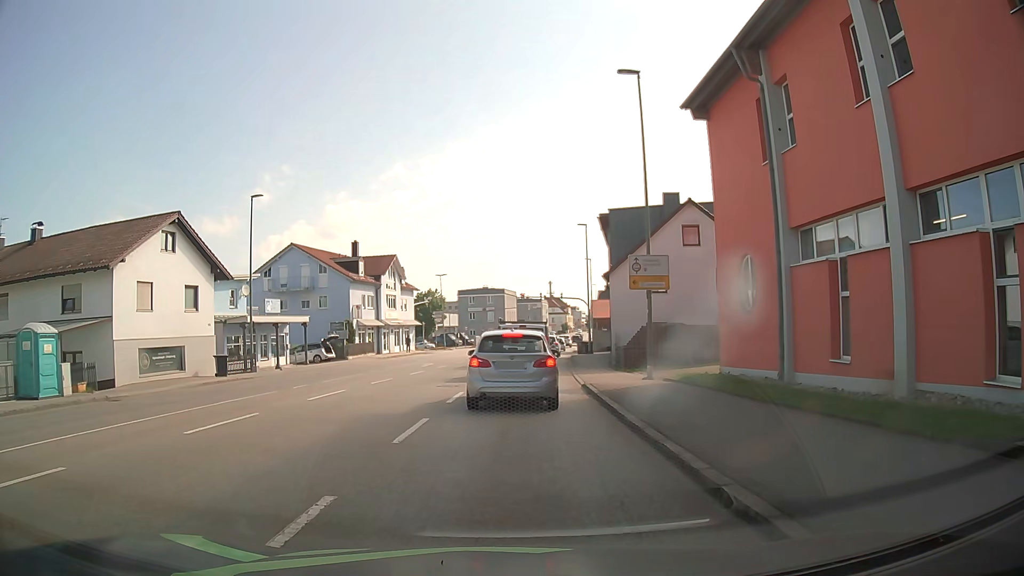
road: tertiary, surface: asphalt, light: Day
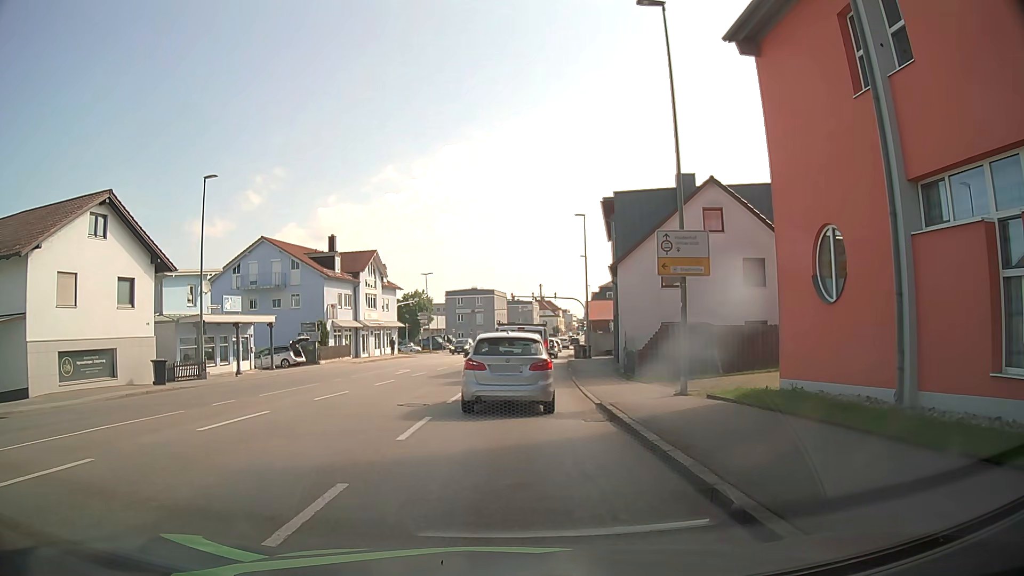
(0.0, +5.4) m; +1°
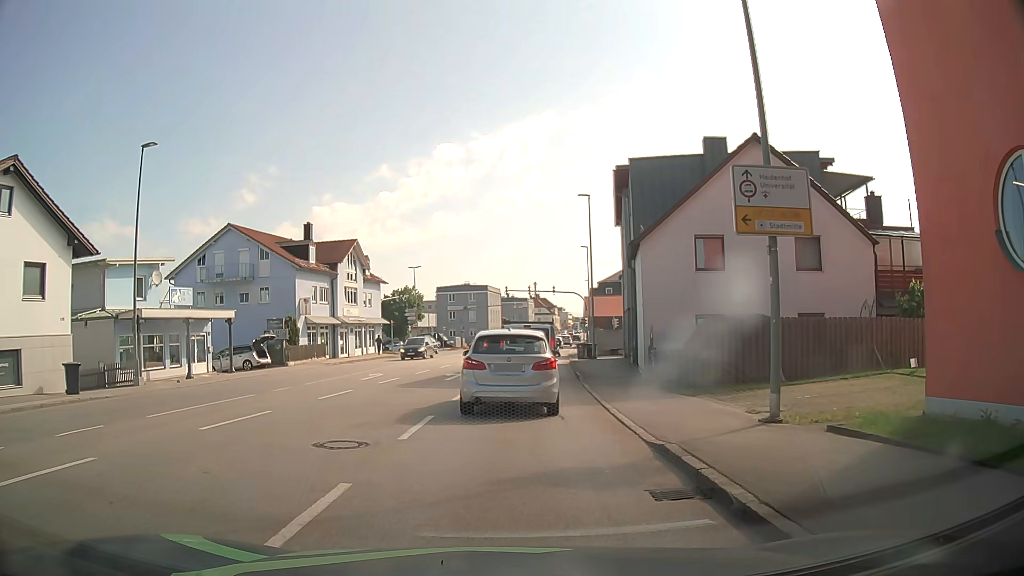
(-0.1, +6.2) m; -1°
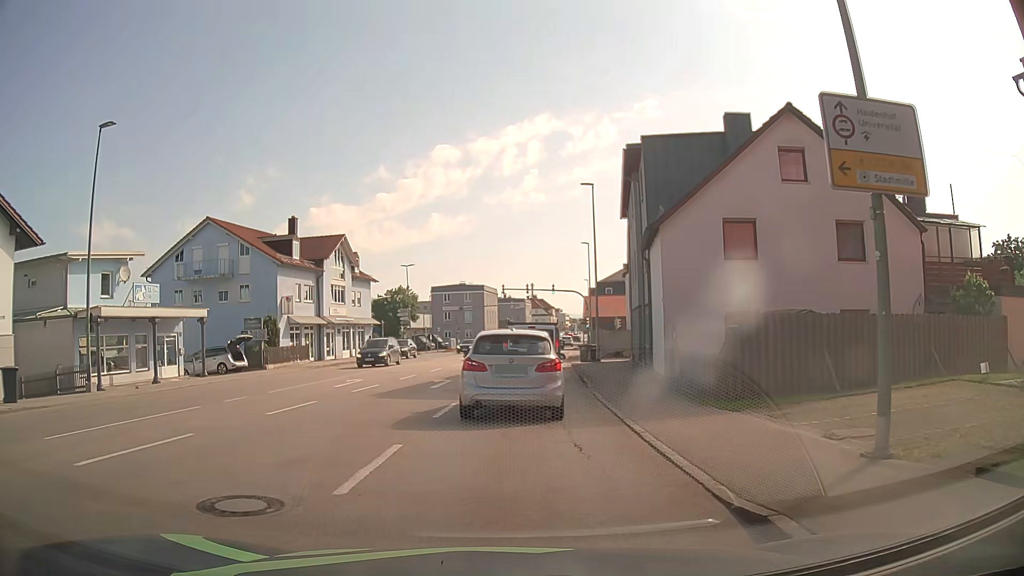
(0.0, +3.4) m; +1°
(0, +10) (0, +20) (+1, +30) (+1, +40) (+2, +50) (+3, +60) (+3, +70) (+4, +80) (+6, +90) (+7, +100) m
